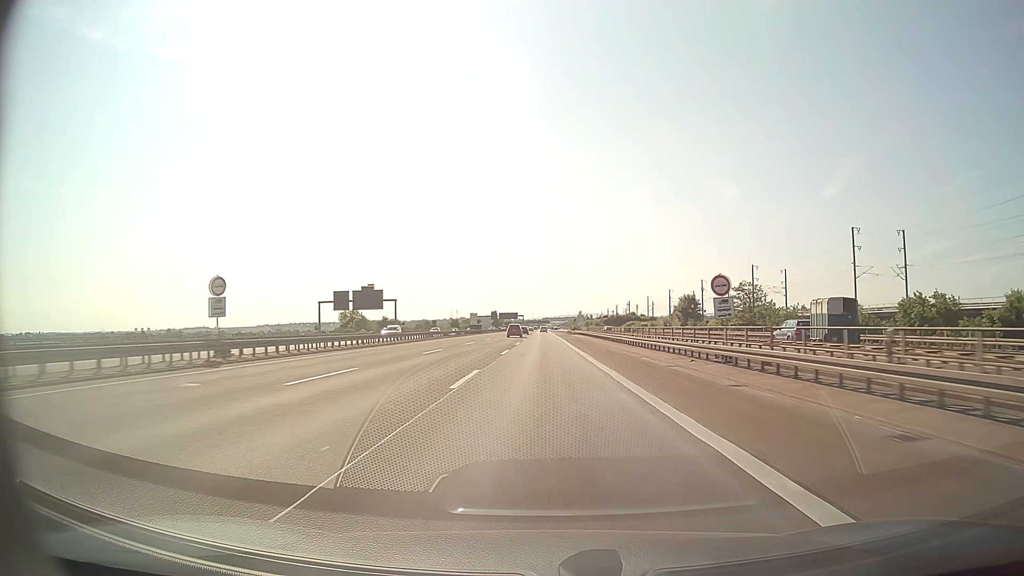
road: motorway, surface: asphalt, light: Day
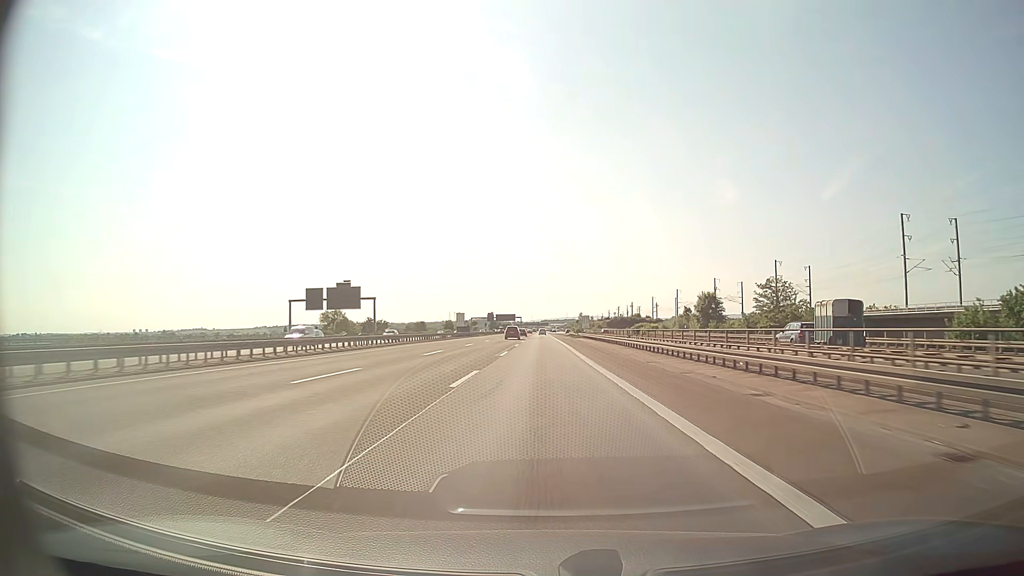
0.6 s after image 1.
(0.0, +17.4) m; 0°
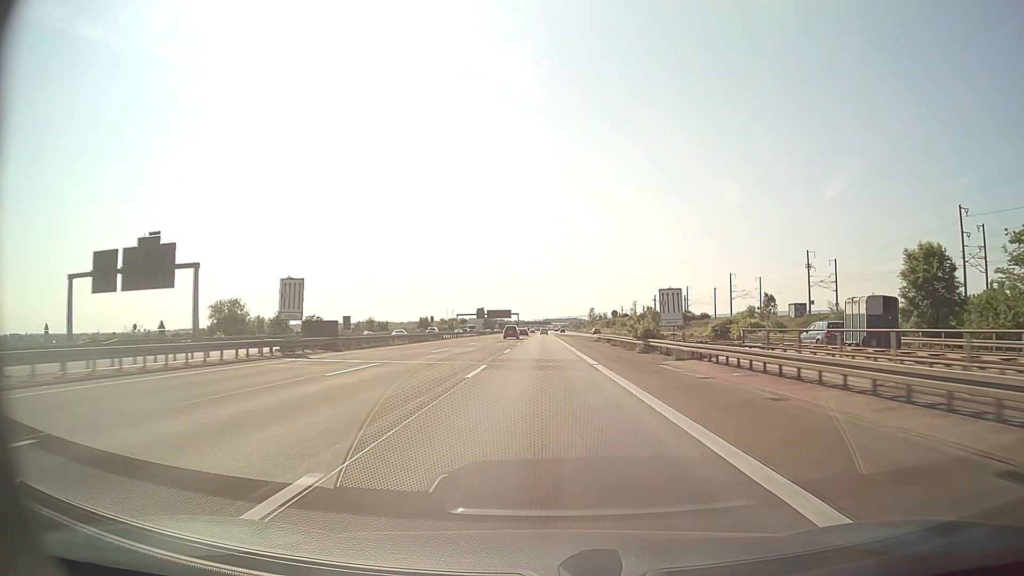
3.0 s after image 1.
(-0.2, +69.7) m; 0°
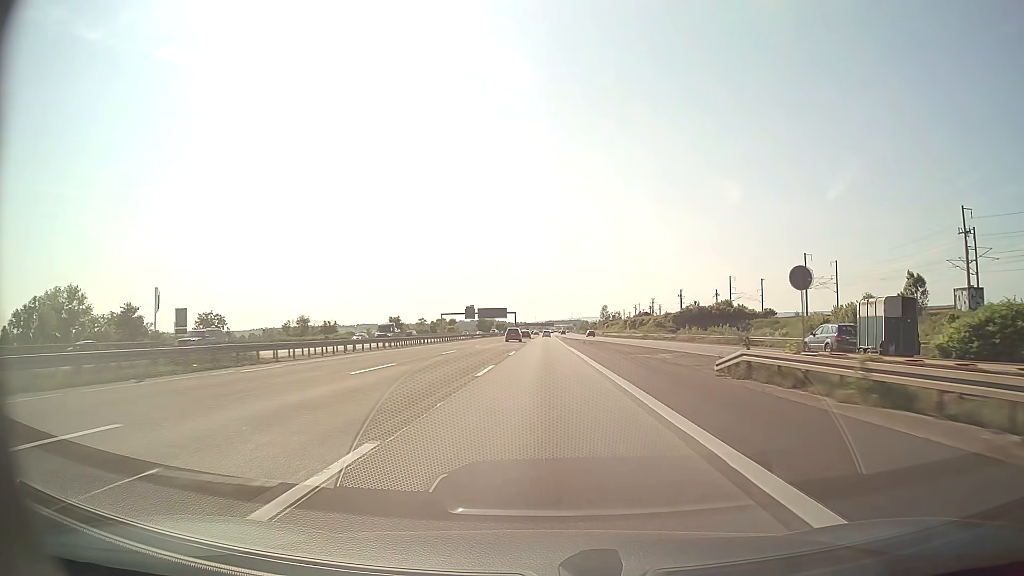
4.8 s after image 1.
(-0.1, +52.3) m; 0°
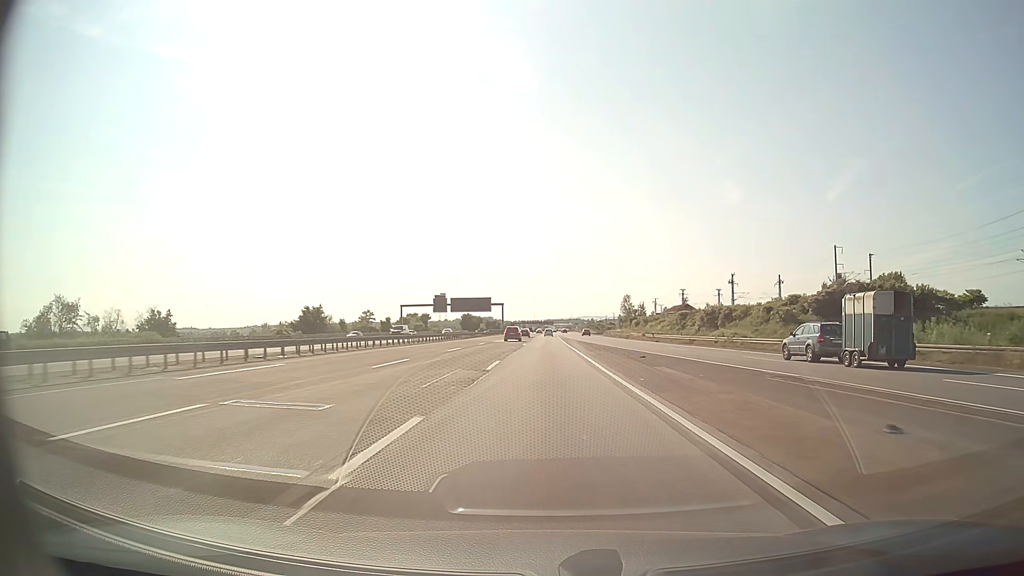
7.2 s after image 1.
(+0.1, +69.7) m; 0°
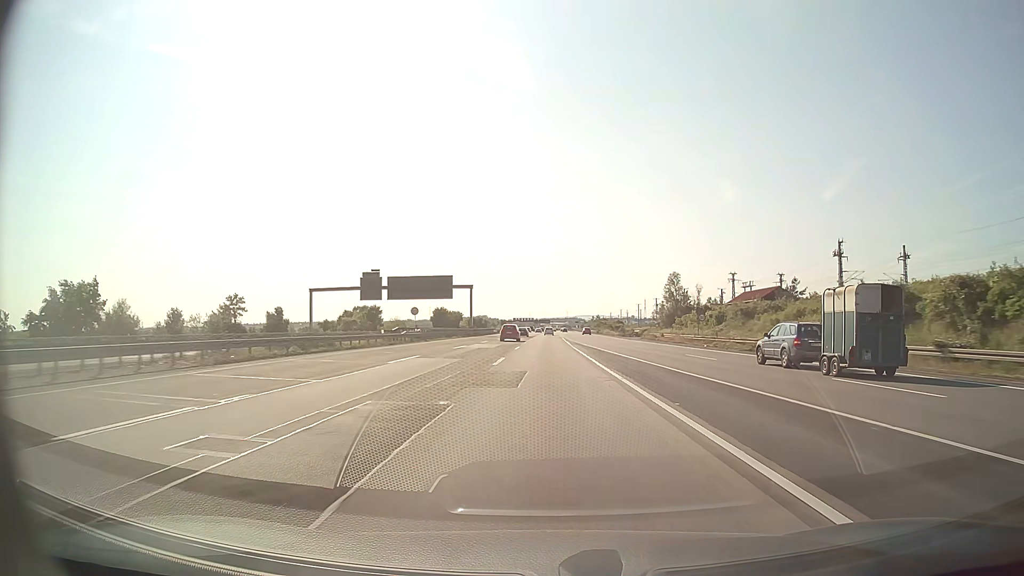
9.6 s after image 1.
(+0.1, +69.8) m; 0°
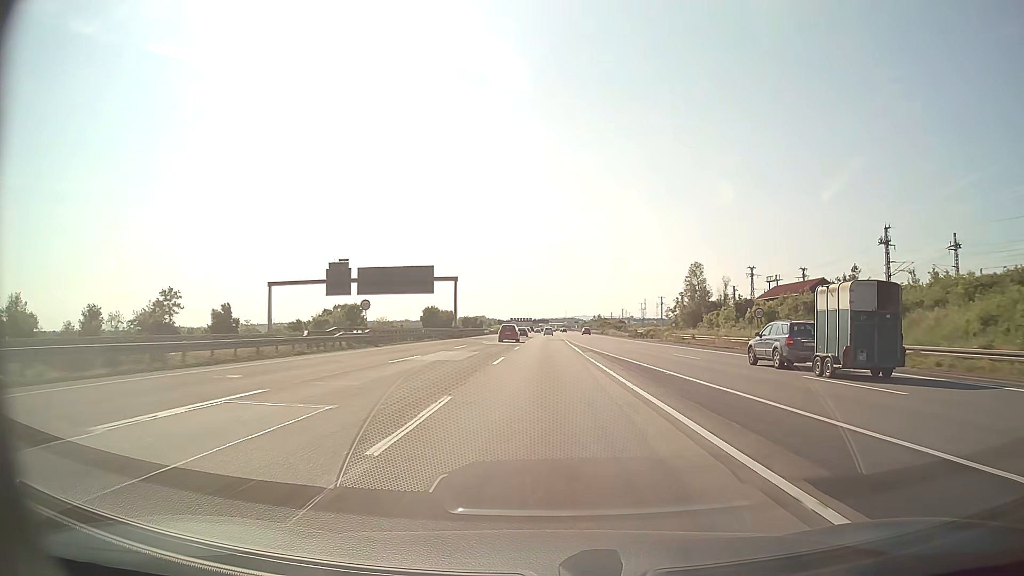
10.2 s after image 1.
(0.0, +17.3) m; 0°
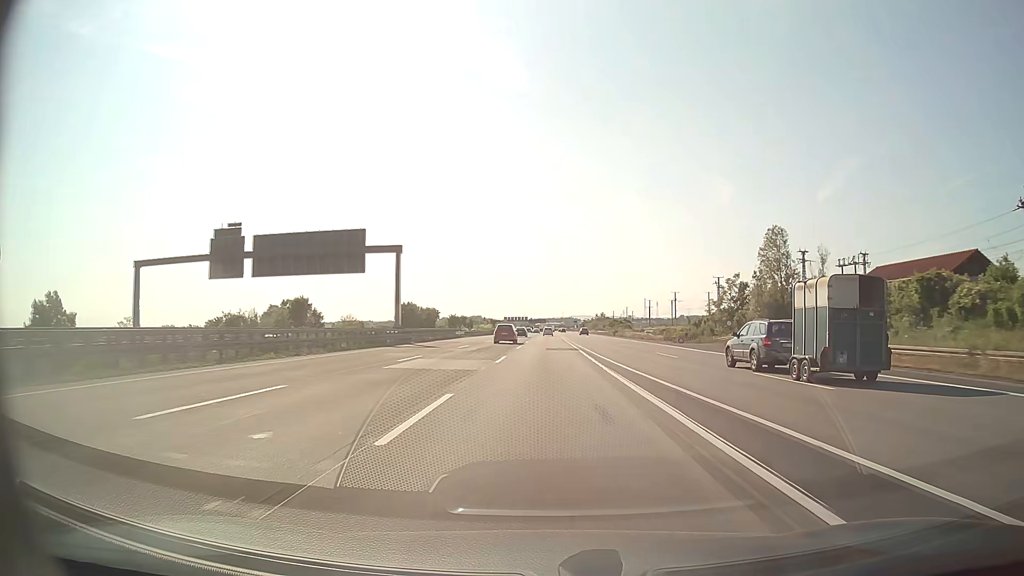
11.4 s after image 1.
(+0.1, +34.4) m; 0°
(0, +10) (0, +20) (0, +30) (0, +40) (0, +50) (0, +60) (0, +70) (0, +80) (0, +90) (0, +100) m
